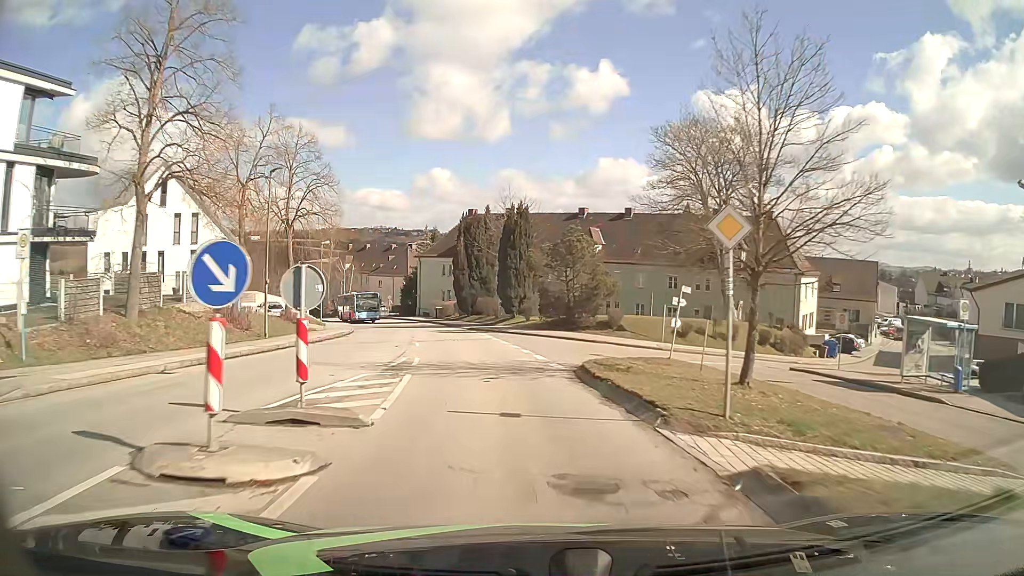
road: residential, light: Day
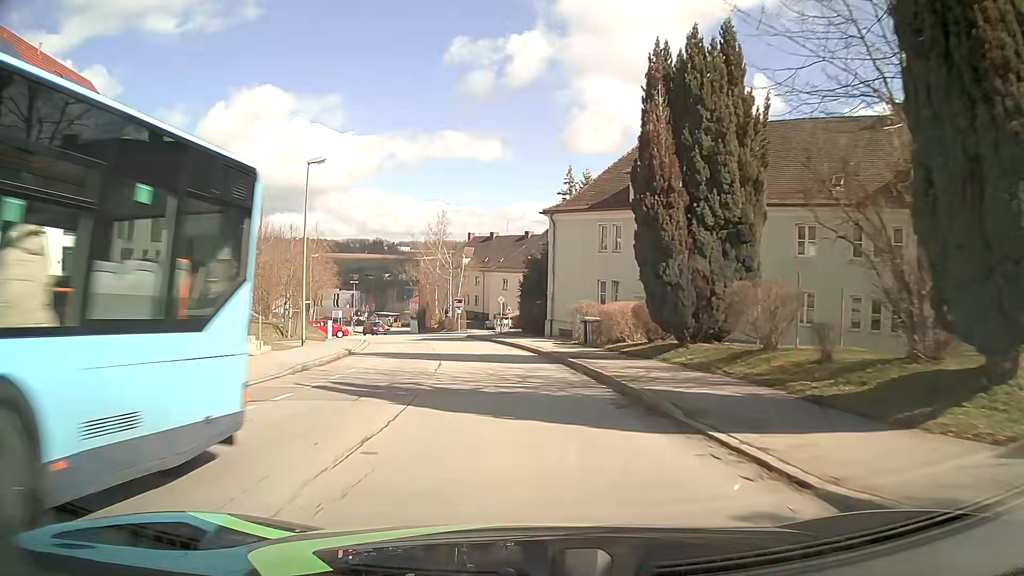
(-5.1, +40.1) m; -13°
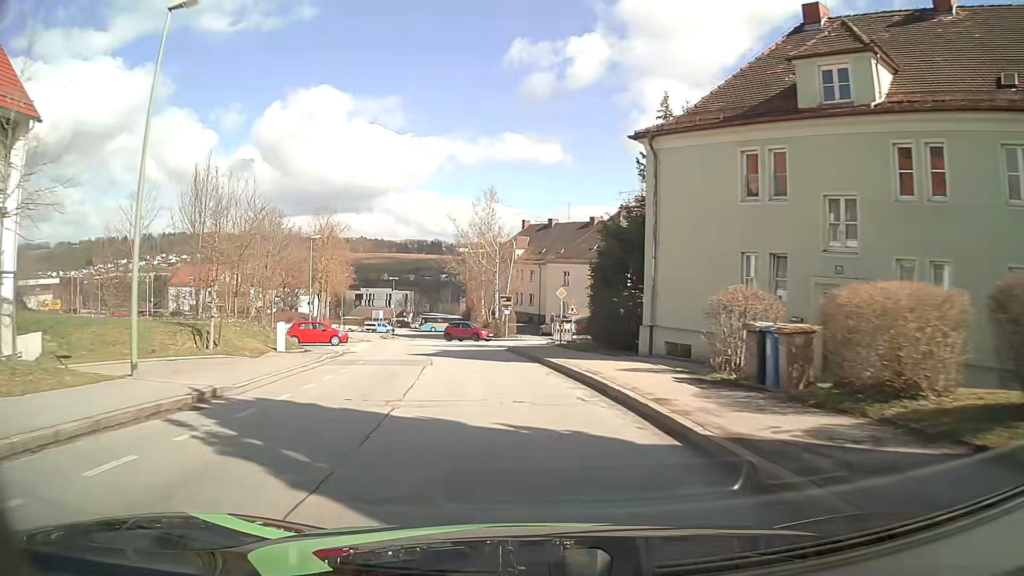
(-0.7, +16.2) m; -5°
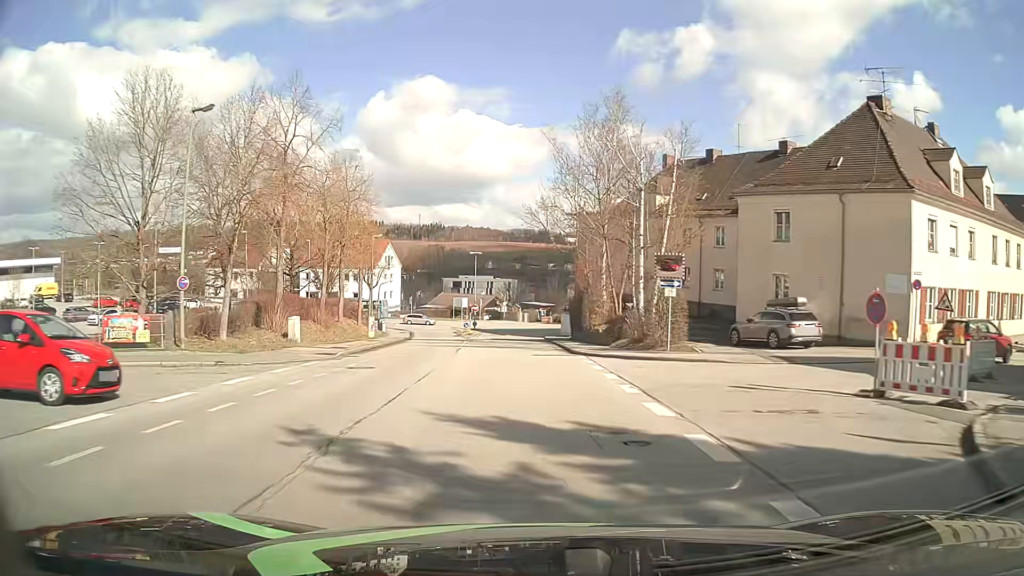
(-3.1, +32.2) m; -9°
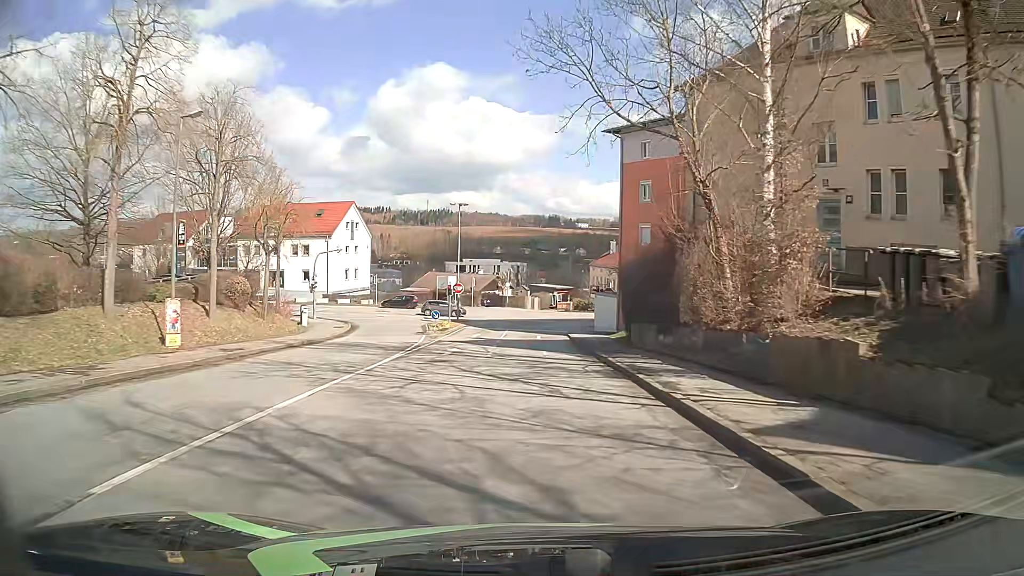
(-0.6, +30.9) m; -1°
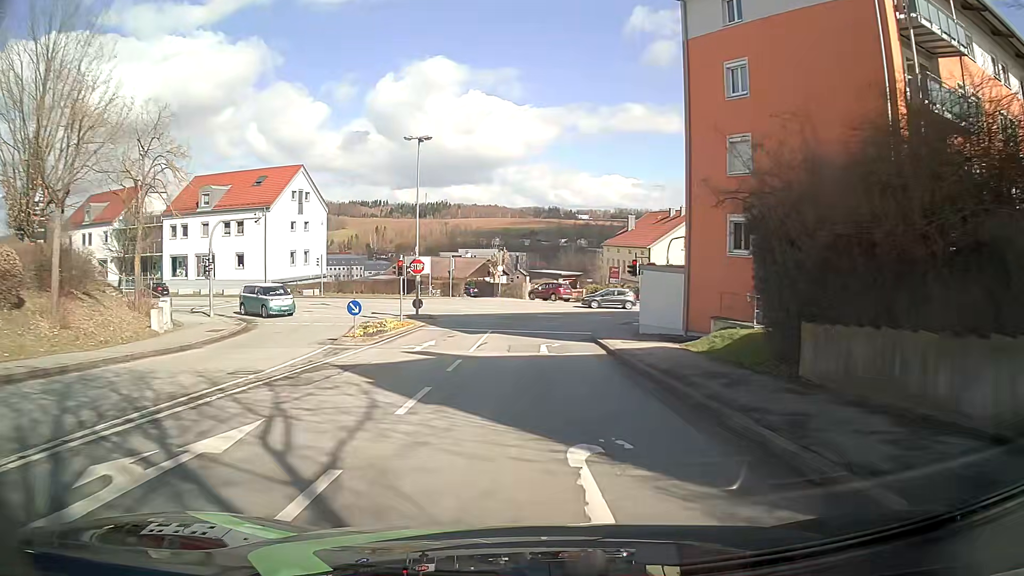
(0.0, +20.2) m; -1°
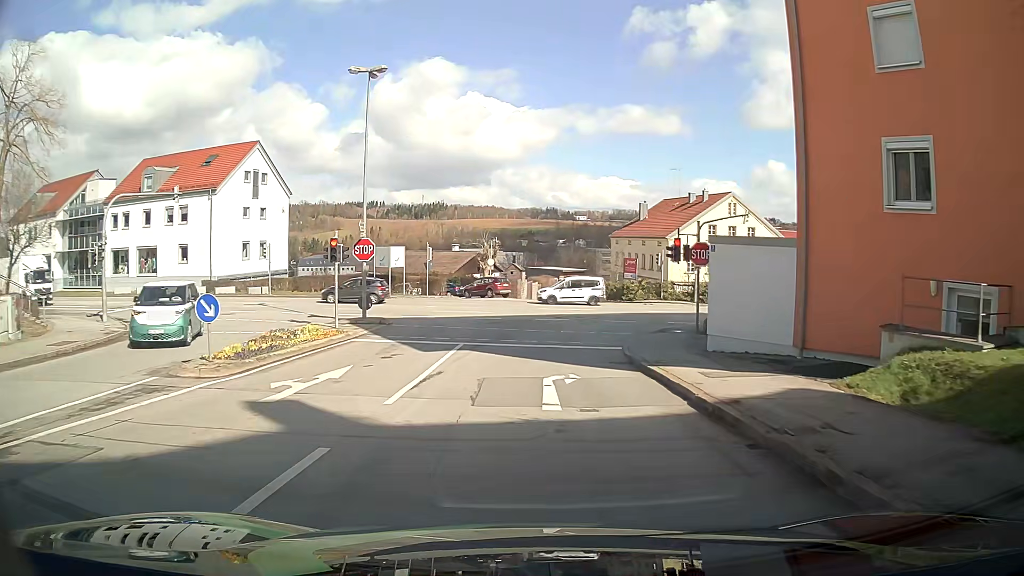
(+0.1, +11.1) m; +1°
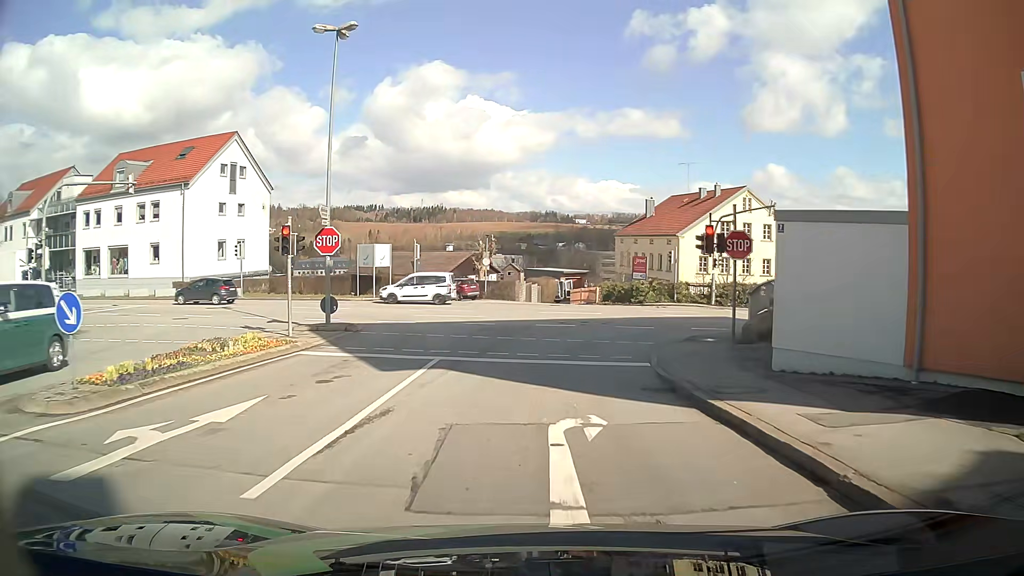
(0.0, +4.6) m; 0°
